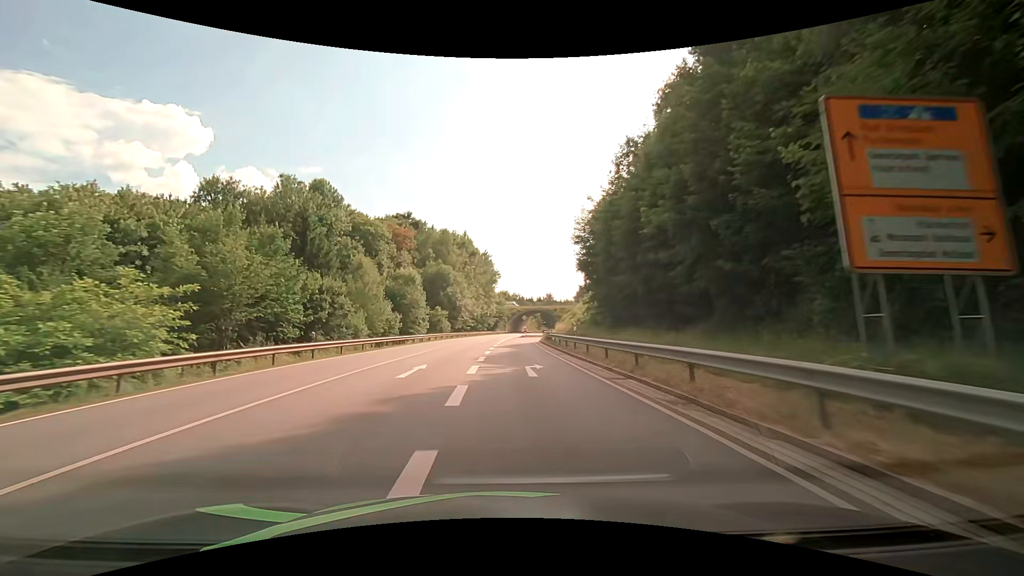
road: primary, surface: asphalt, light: Day
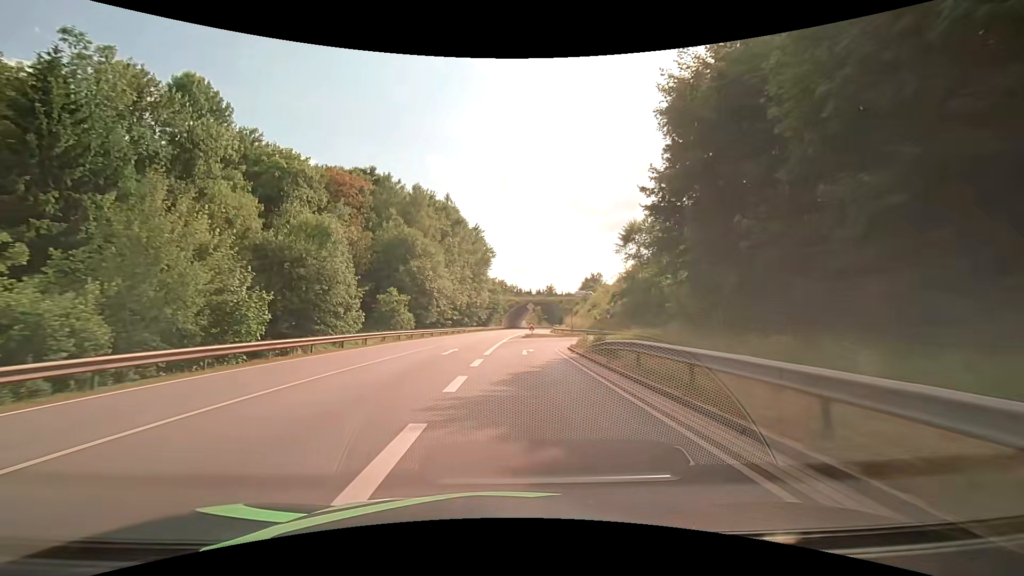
(+0.4, +28.2) m; +1°
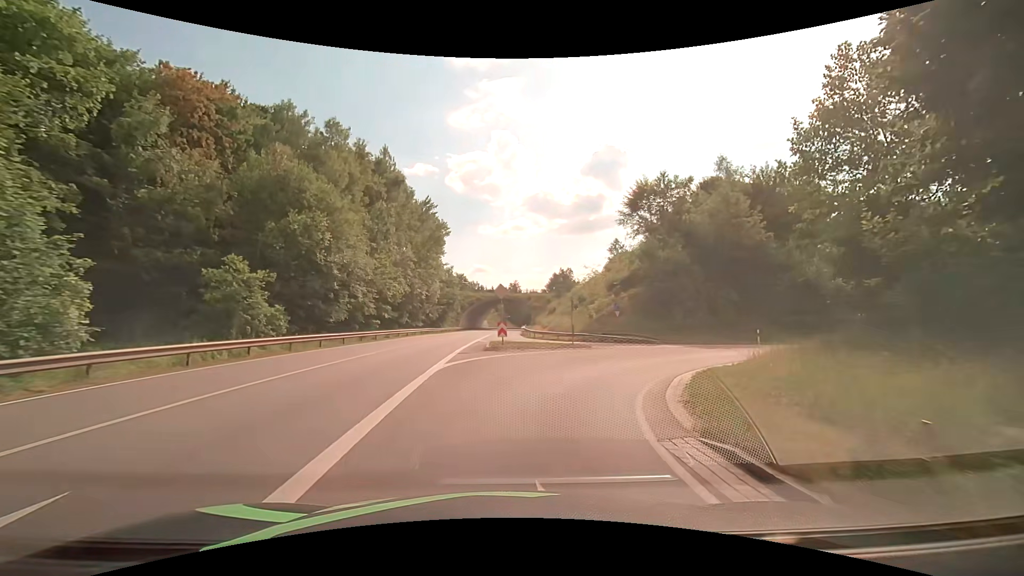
(+0.4, +21.7) m; +4°
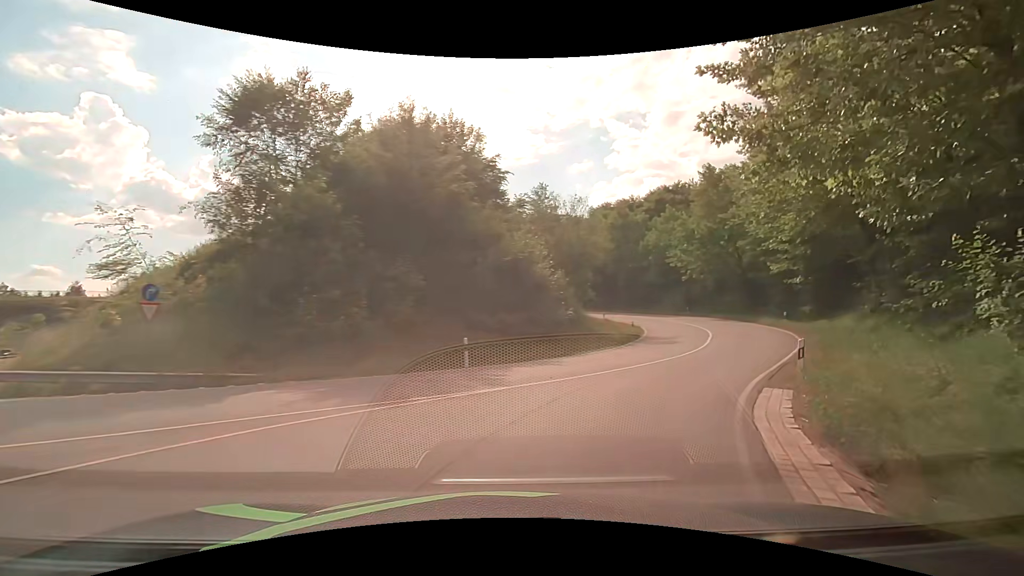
(+6.2, +20.8) m; +39°
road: primary_link
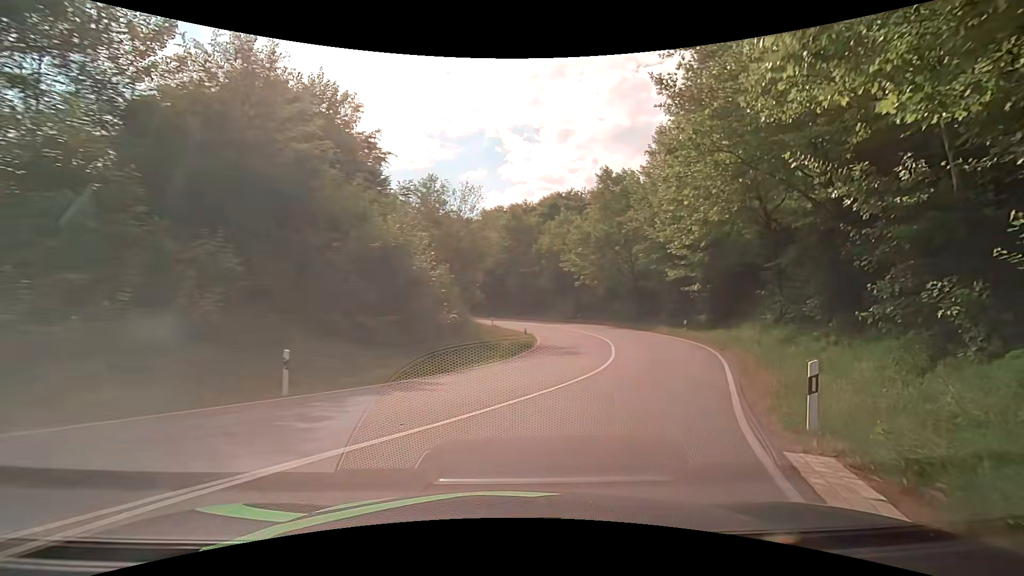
(+0.6, +5.6) m; +13°
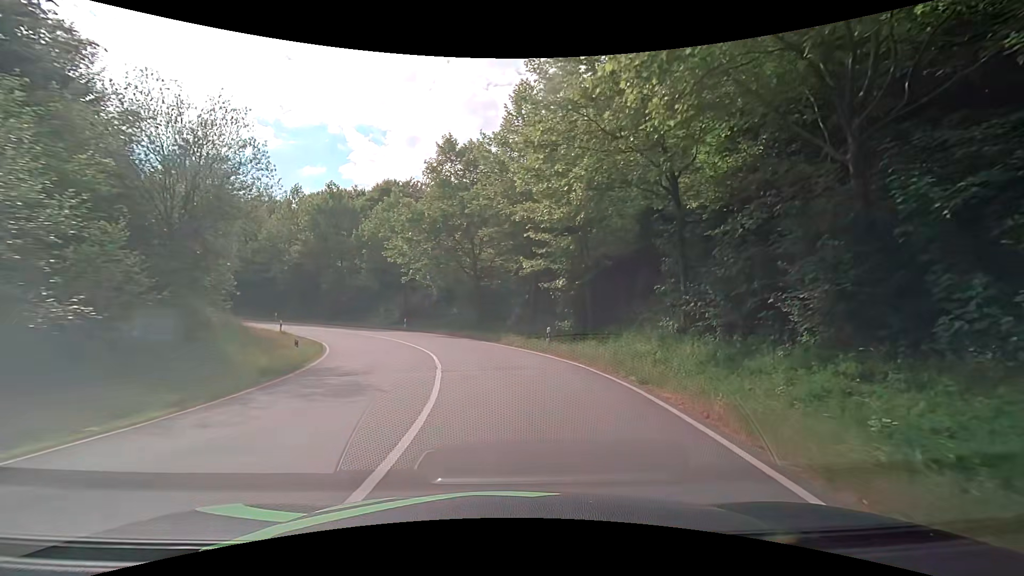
(+2.4, +11.7) m; +19°
